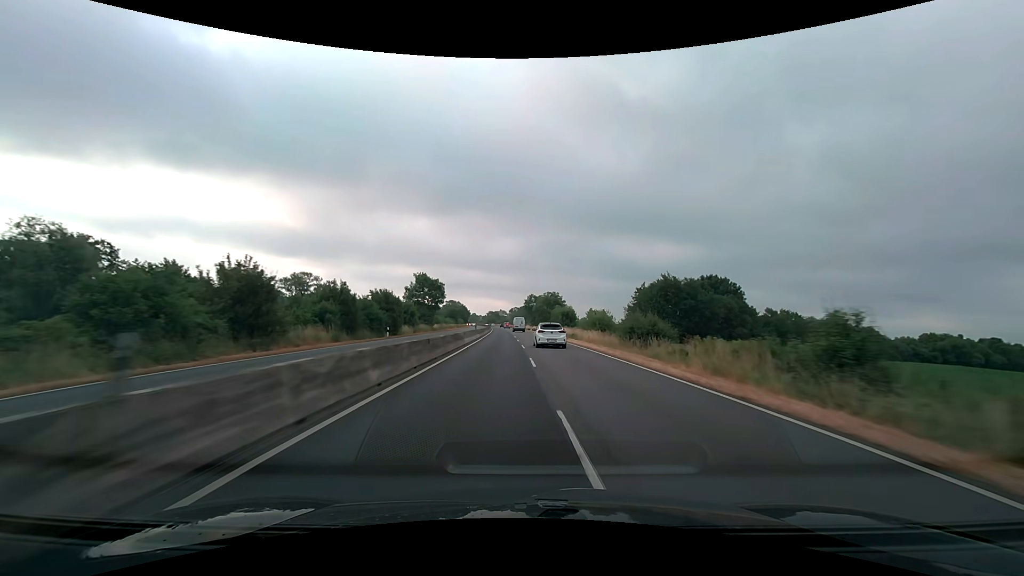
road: trunk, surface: asphalt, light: Day
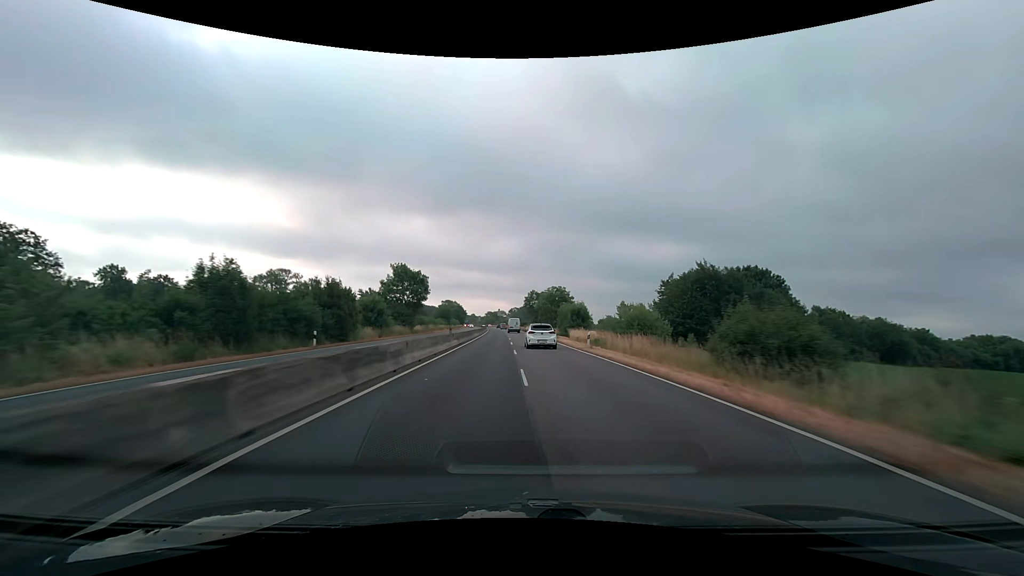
(0.0, +16.7) m; 0°
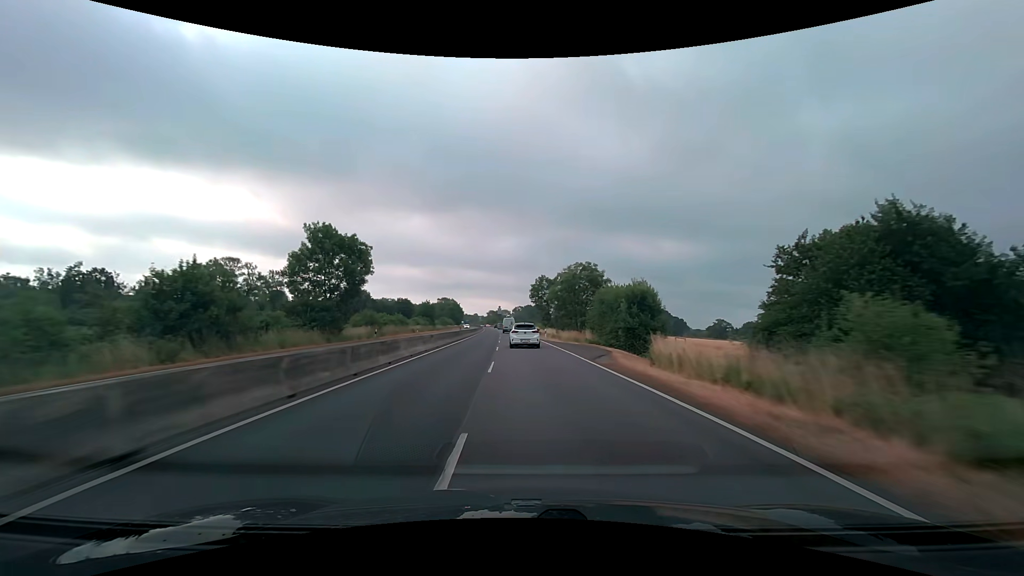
(-0.1, +32.8) m; 0°
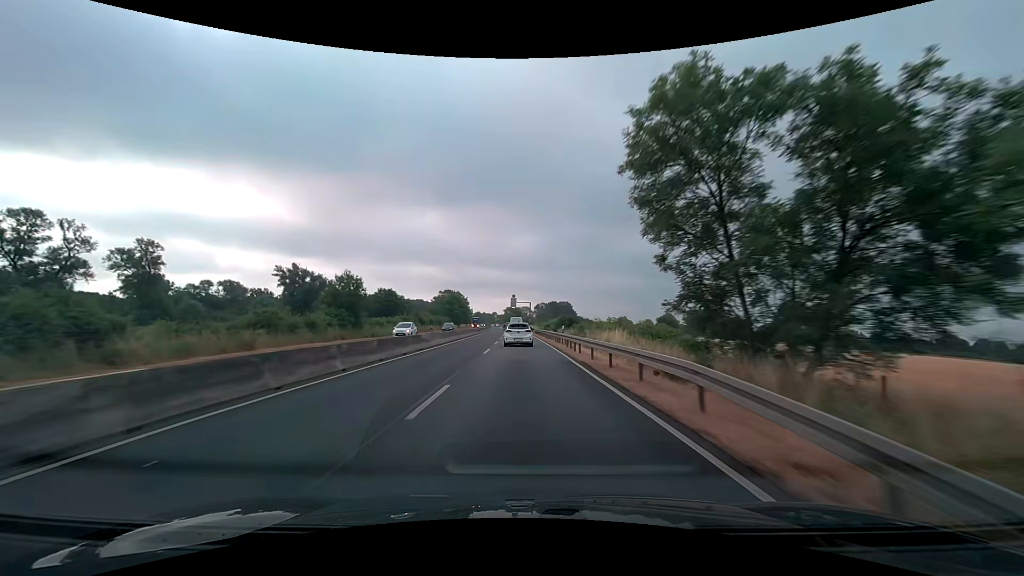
(-1.2, +63.0) m; -2°
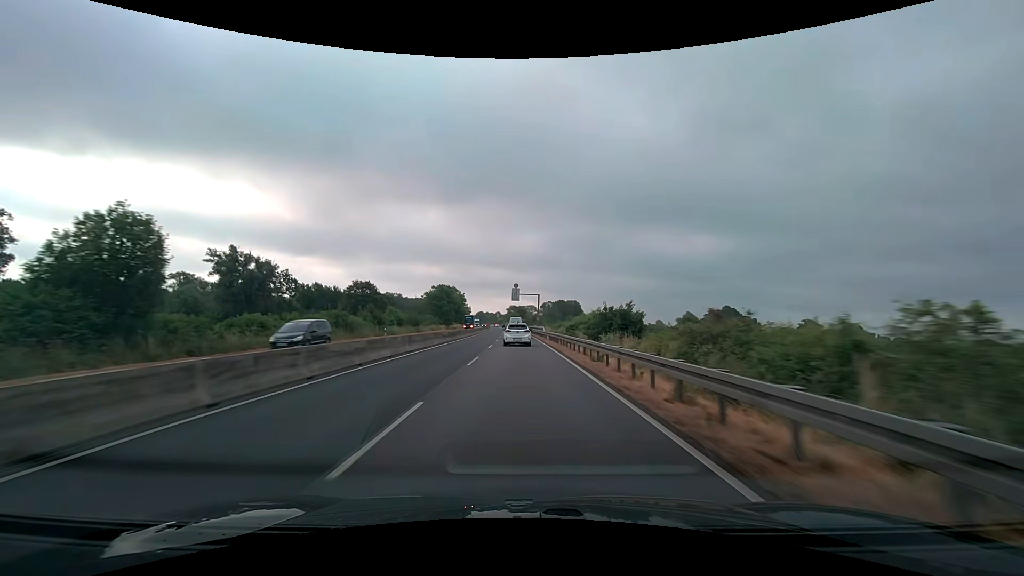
(-0.2, +30.4) m; -1°
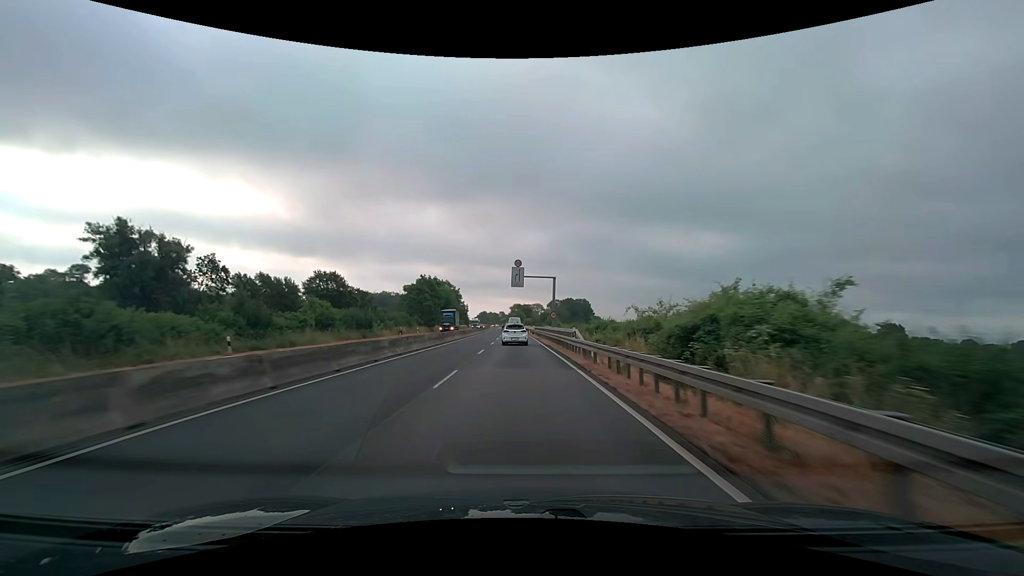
(-0.1, +29.7) m; -1°
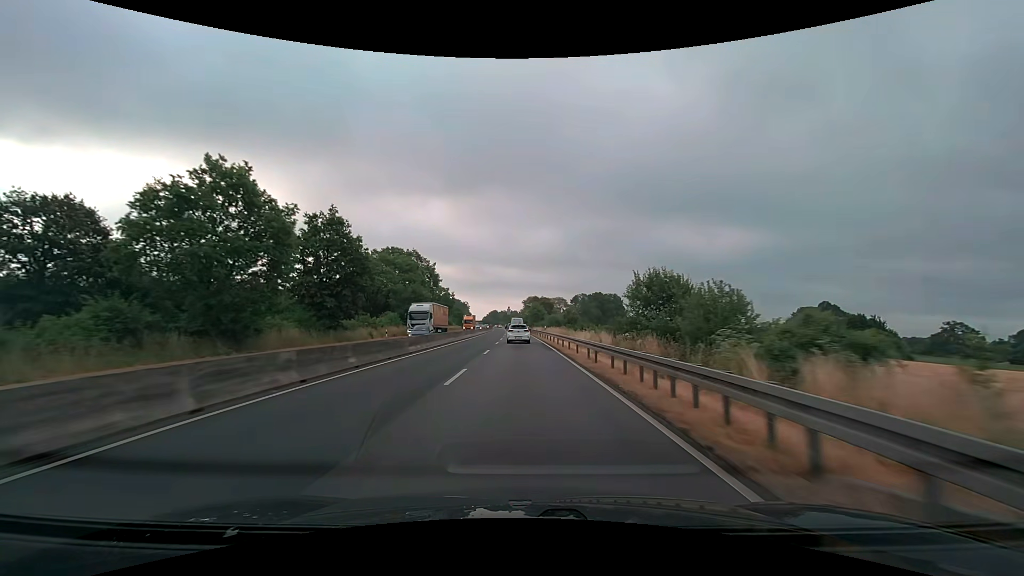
(-1.3, +71.3) m; -2°
(0, +10) (0, +20) (0, +30) (0, +40) (0, +50) (0, +60) (-1, +70) (-1, +80) (-1, +90) (-2, +100) m
